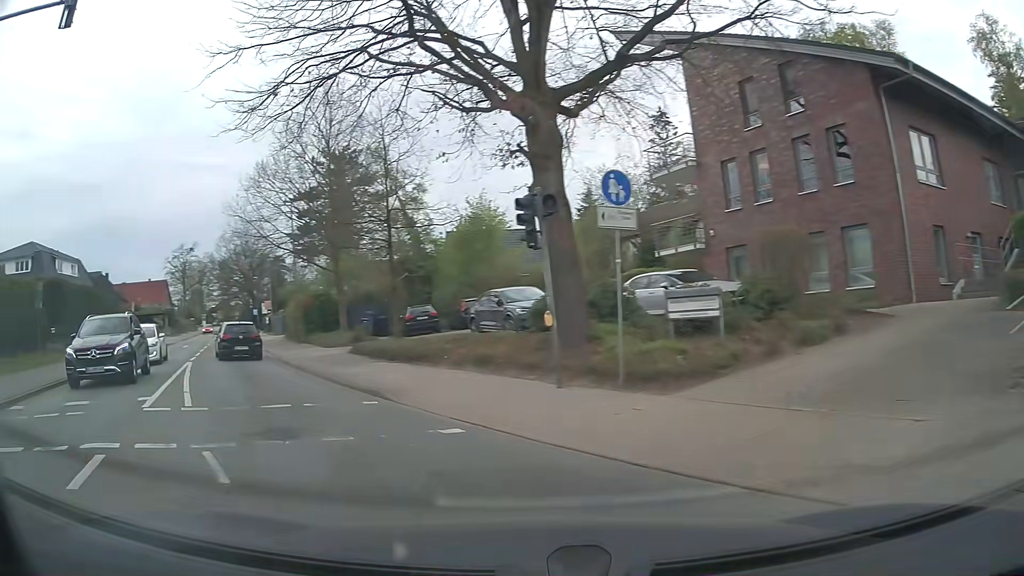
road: tertiary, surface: asphalt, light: Day
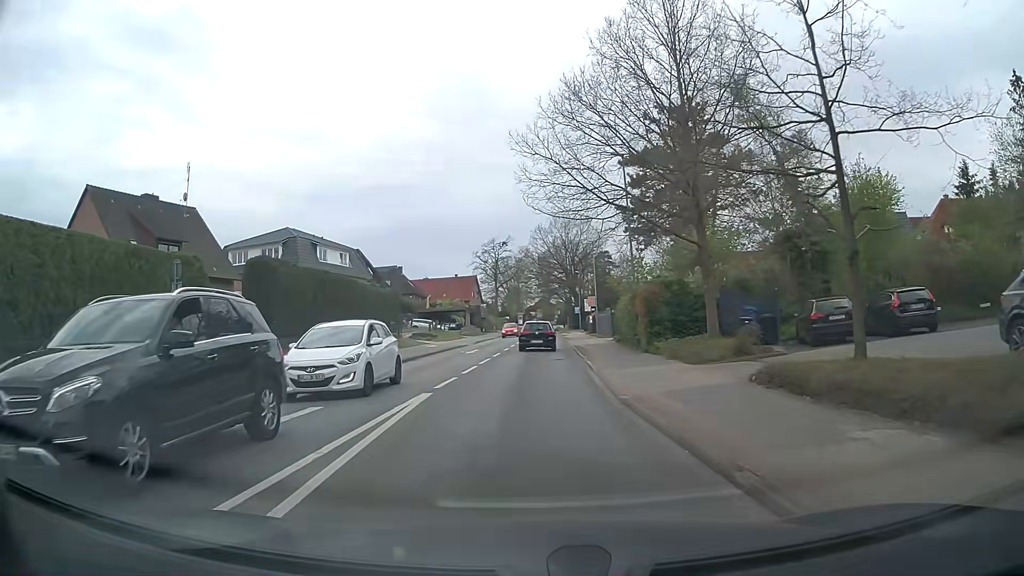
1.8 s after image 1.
(-4.3, +11.7) m; -30°
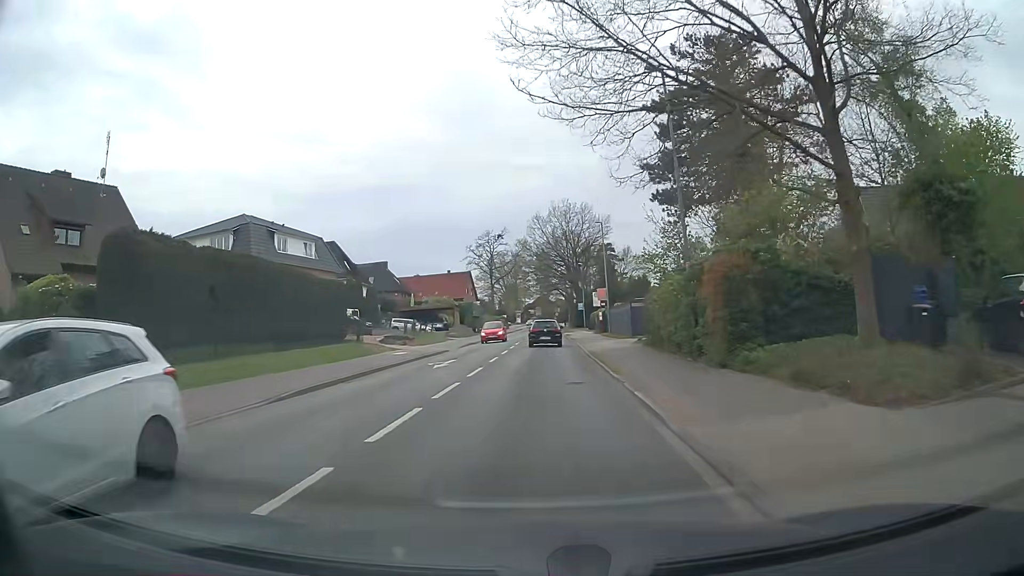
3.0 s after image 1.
(0.0, +10.7) m; +1°
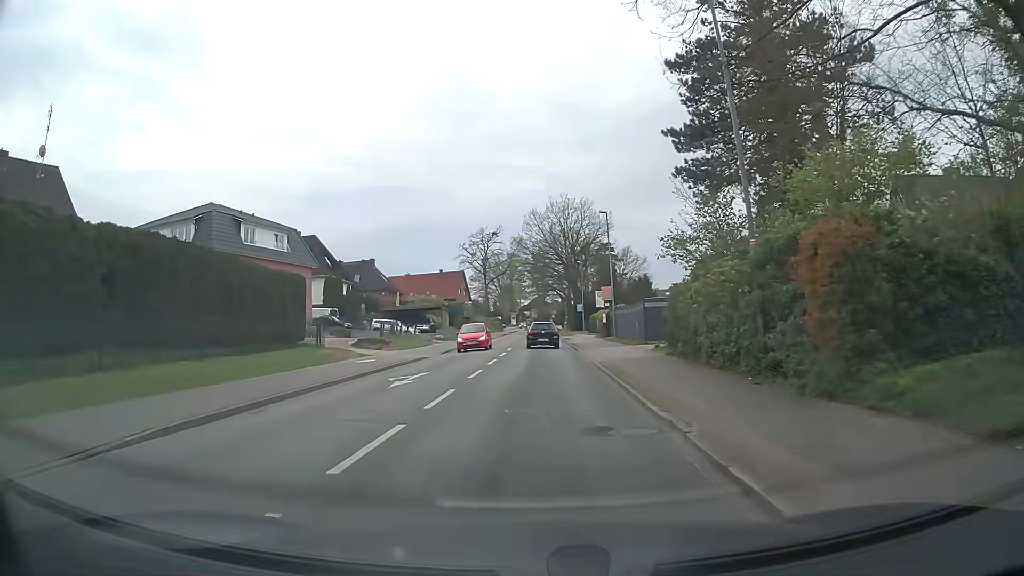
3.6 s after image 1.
(0.0, +6.1) m; 0°
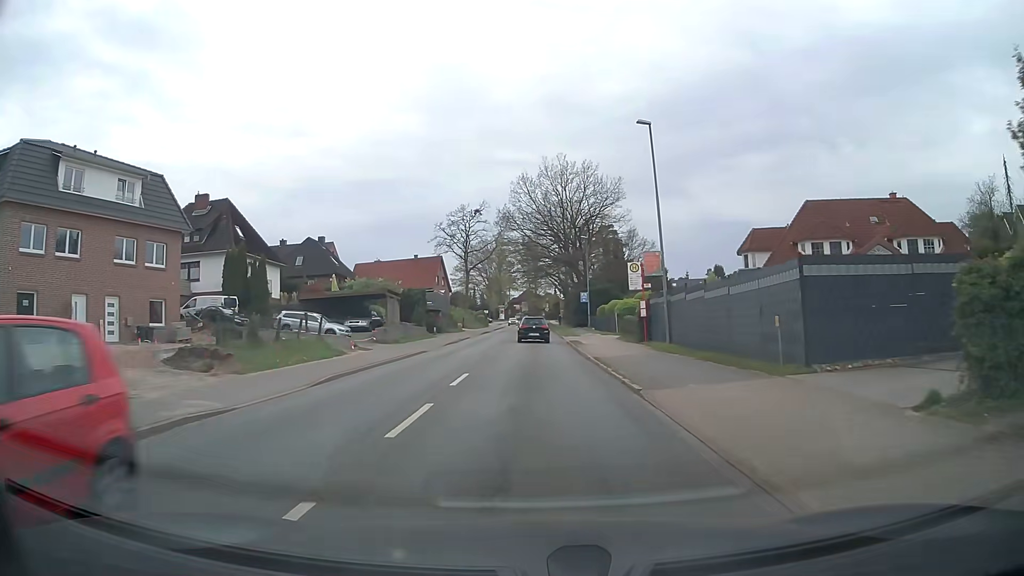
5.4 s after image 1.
(+0.1, +21.0) m; +1°
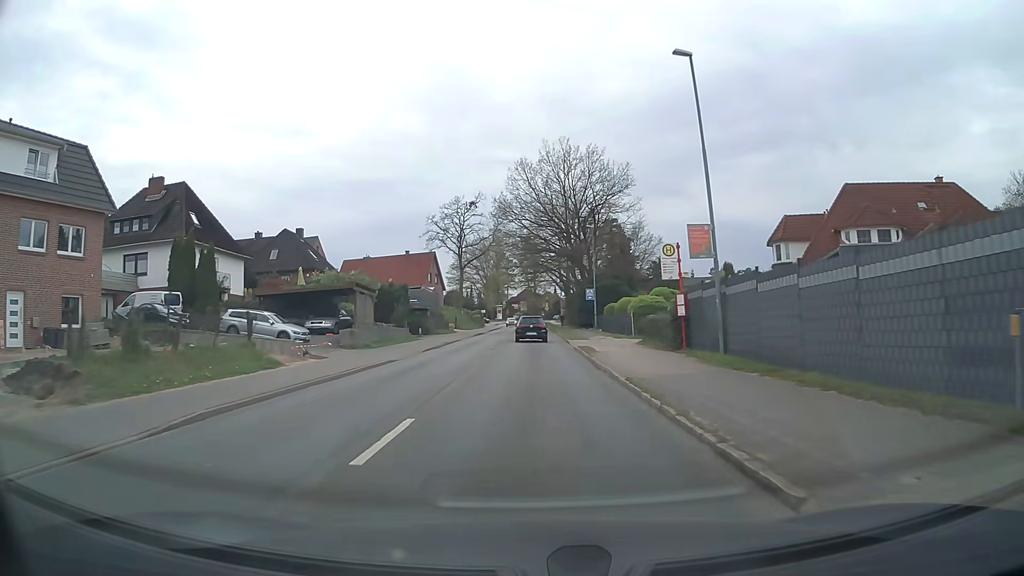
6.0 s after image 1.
(0.0, +7.5) m; 0°
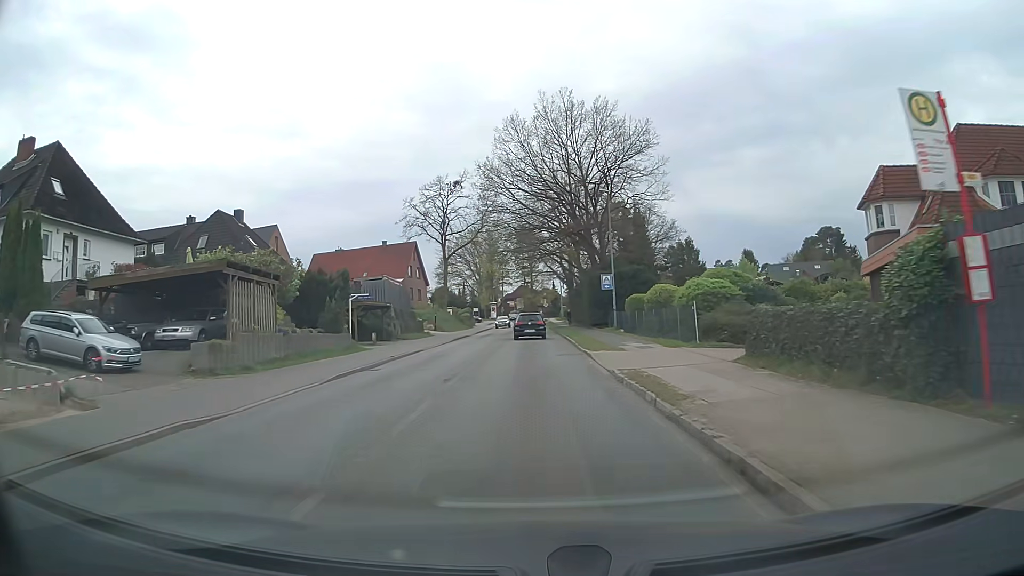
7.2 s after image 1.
(+0.1, +15.0) m; +1°
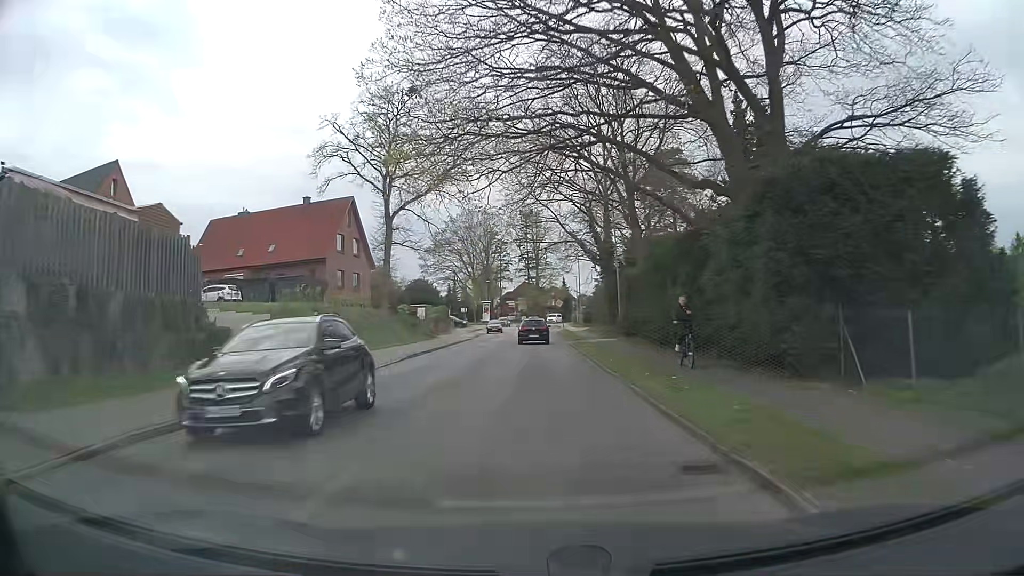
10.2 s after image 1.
(-0.2, +37.4) m; -1°
(0, +10) (0, +20) (0, +30) (0, +40) (0, +50) (0, +60) (0, +70) (0, +80) (+1, +90) (+2, +100) m
